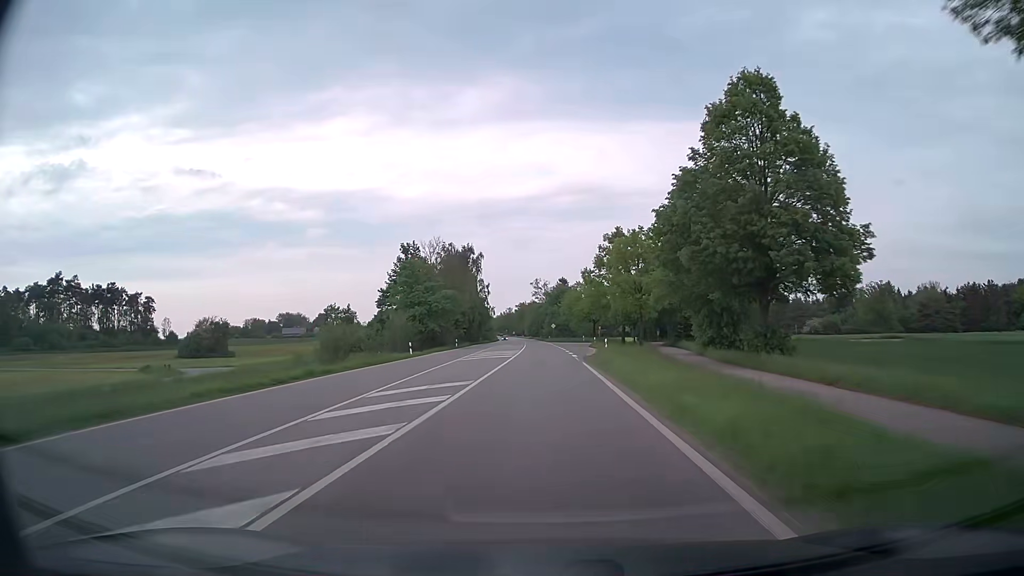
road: secondary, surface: asphalt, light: Day
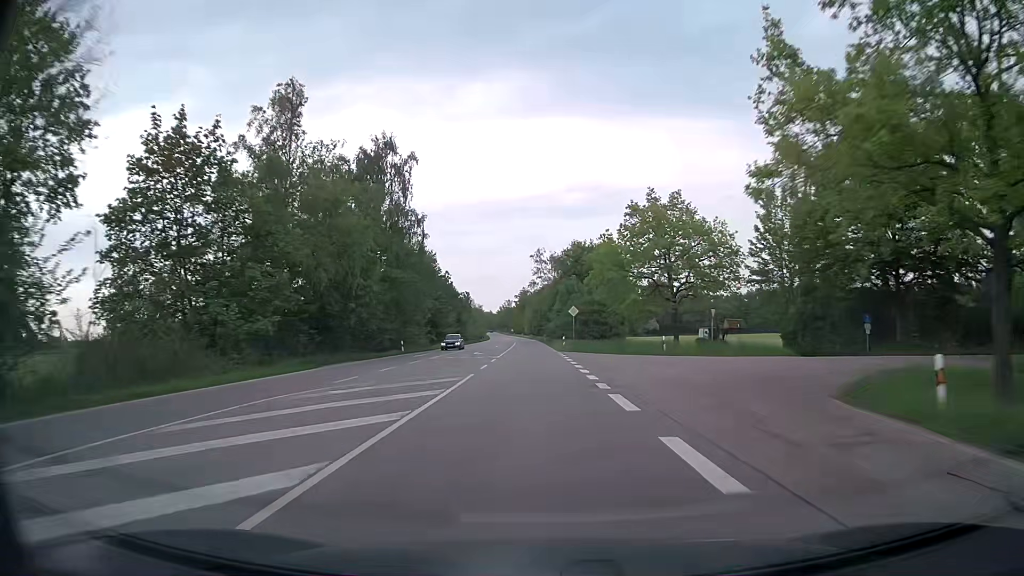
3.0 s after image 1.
(0.0, +70.9) m; 0°
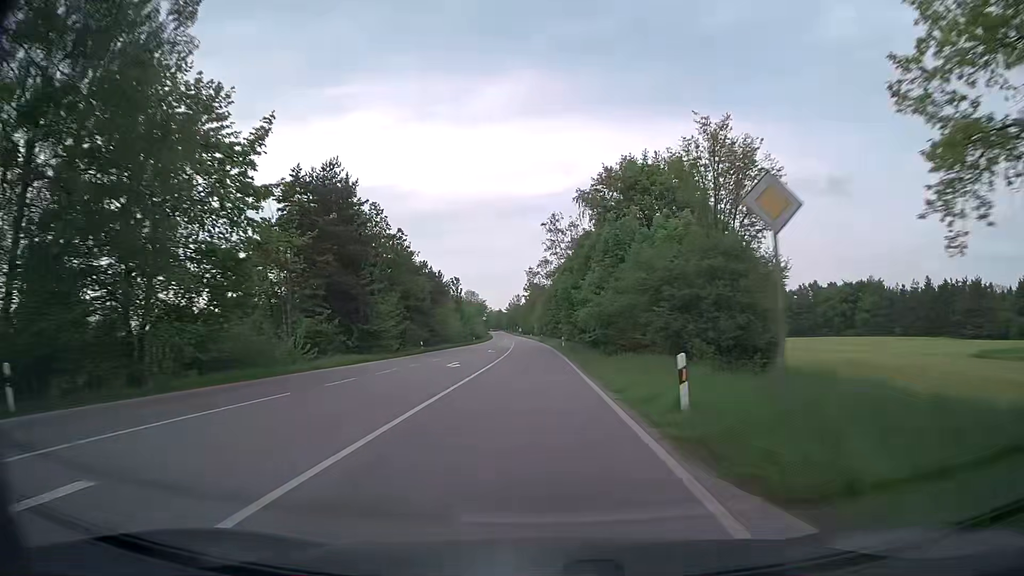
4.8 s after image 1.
(-0.4, +42.5) m; -1°
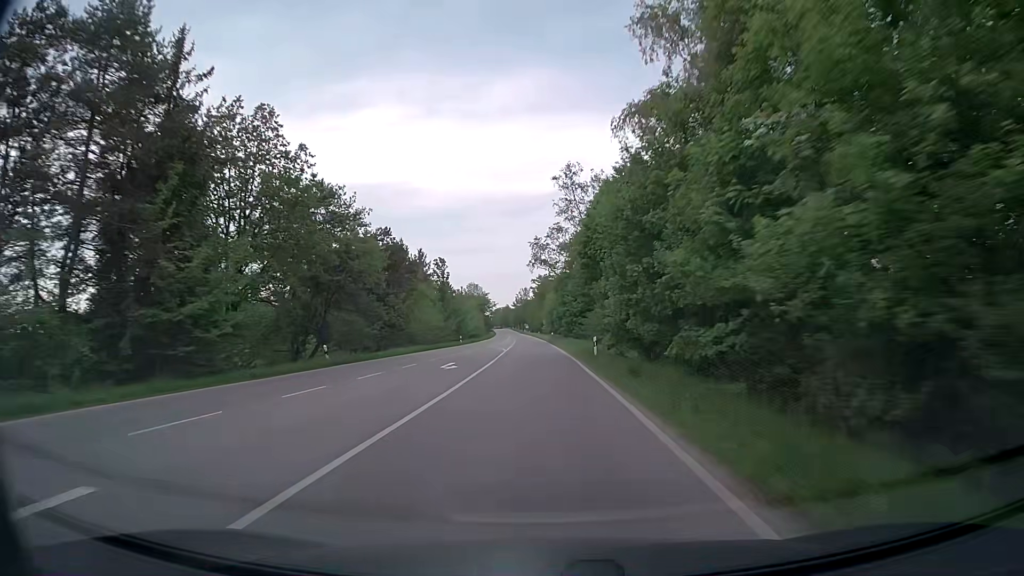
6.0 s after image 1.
(0.0, +28.4) m; 0°
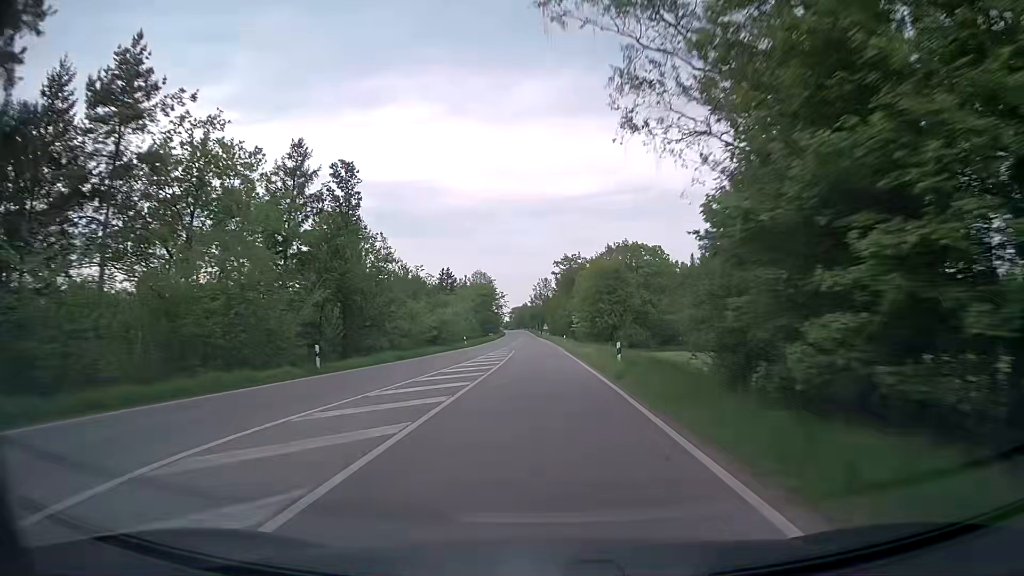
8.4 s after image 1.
(-1.0, +56.7) m; -2°
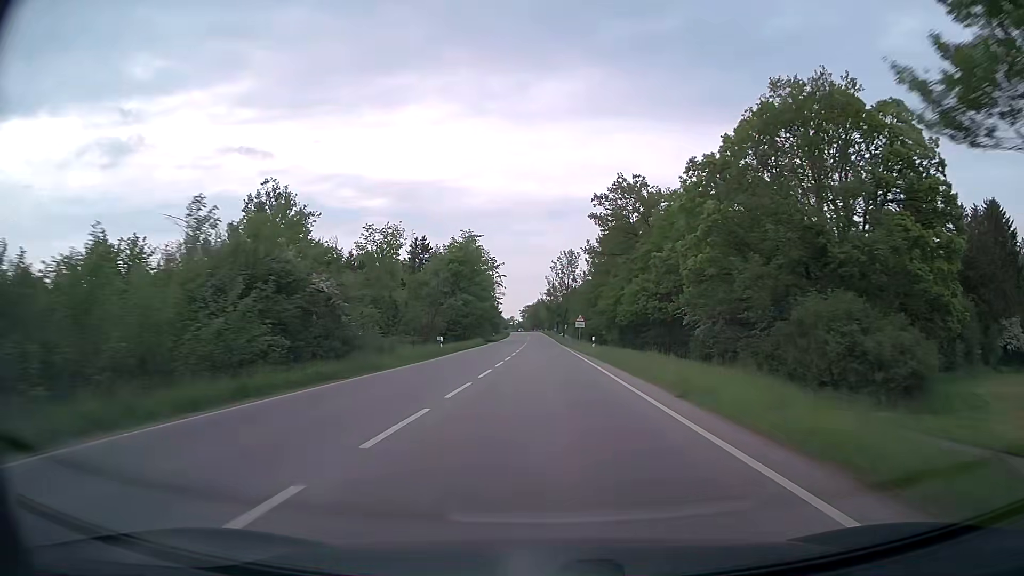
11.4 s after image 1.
(-1.3, +71.0) m; -1°
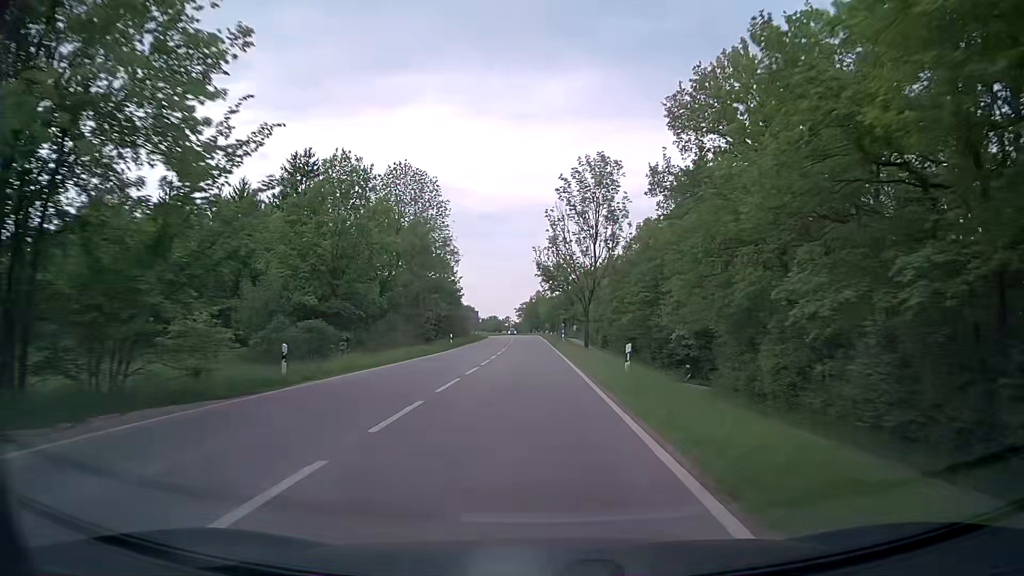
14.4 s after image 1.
(+0.4, +70.9) m; 0°
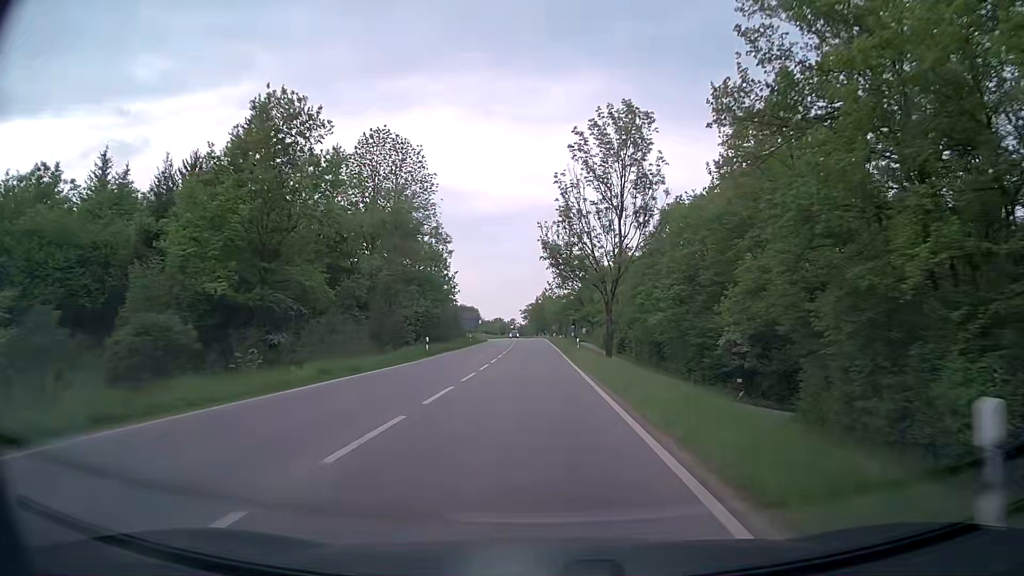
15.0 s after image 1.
(0.0, +14.2) m; -1°
(0, +10) (0, +20) (0, +30) (0, +40) (0, +50) (0, +60) (0, +70) (-1, +80) (-1, +90) (-1, +100) m
